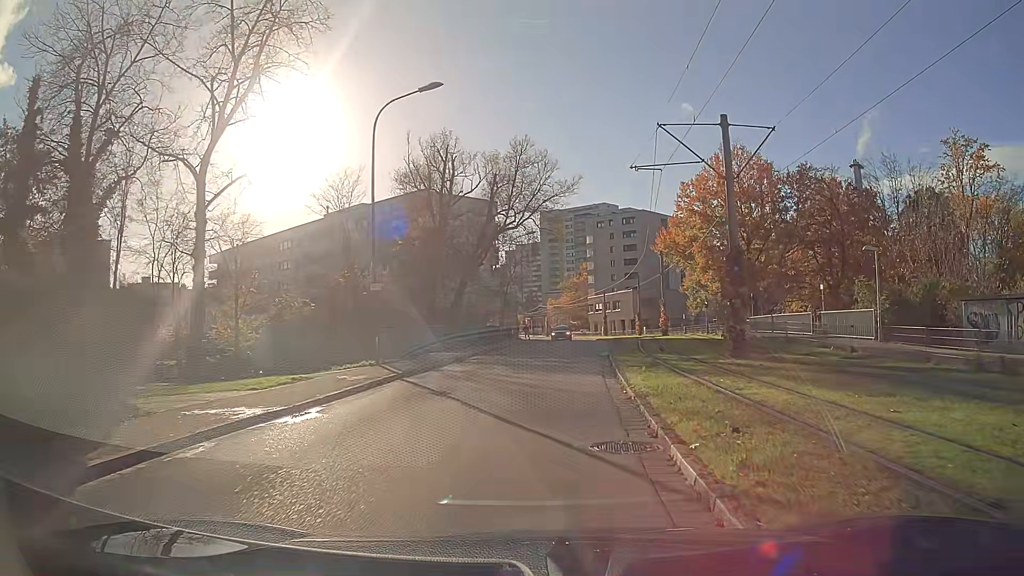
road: residential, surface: asphalt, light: Day
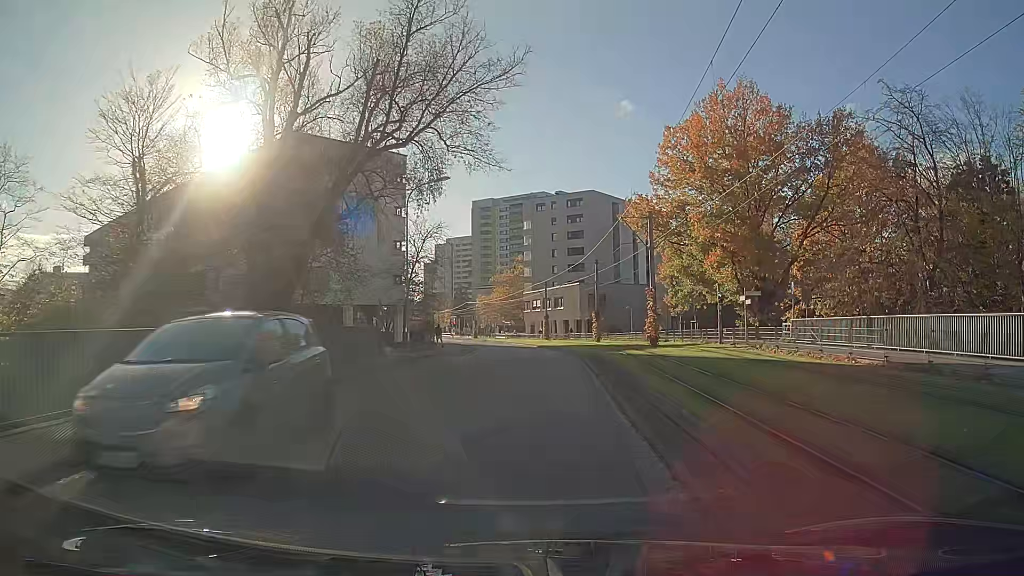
(+1.2, +21.5) m; +6°
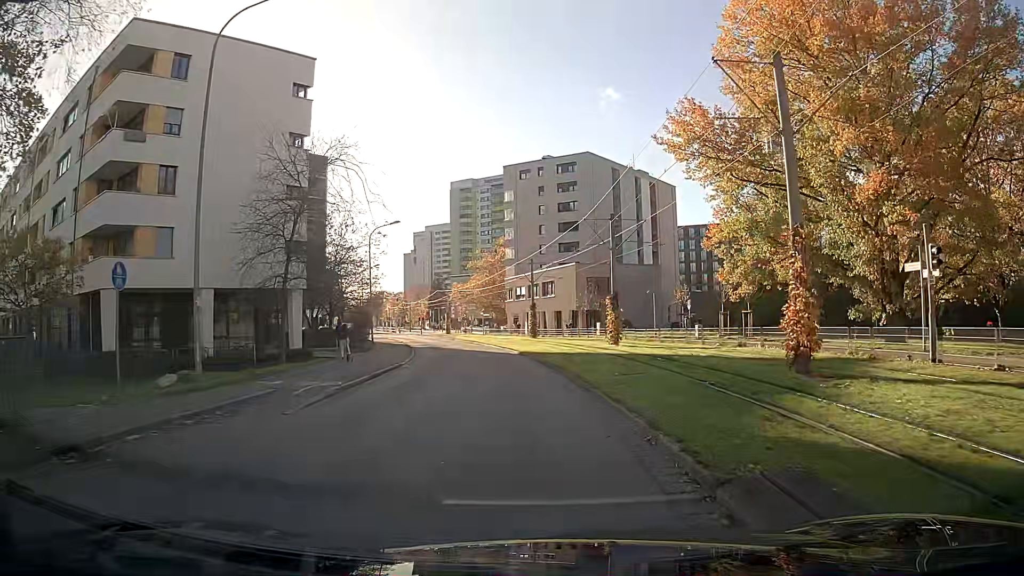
(+0.3, +21.6) m; +1°
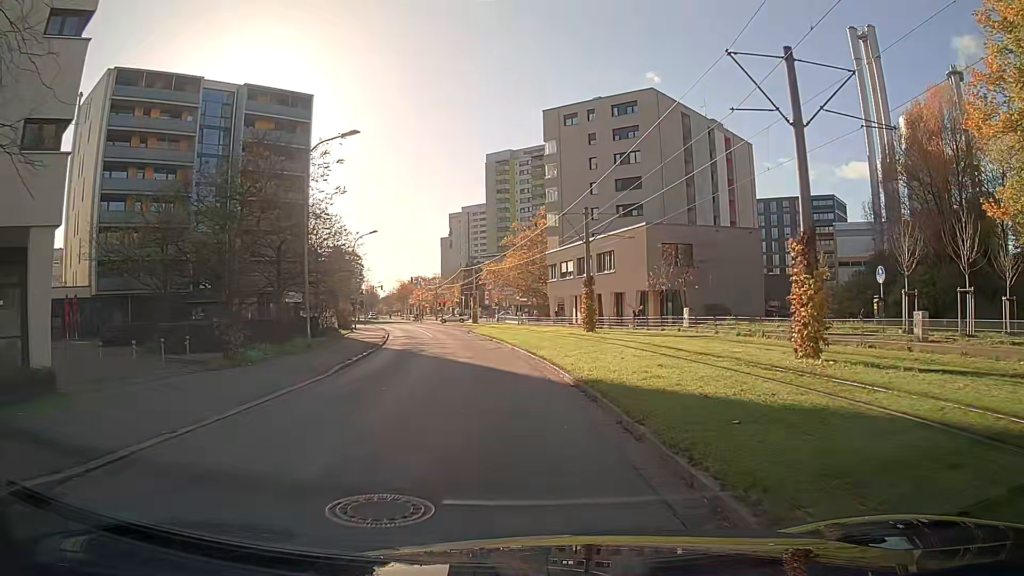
(-0.7, +22.2) m; -4°
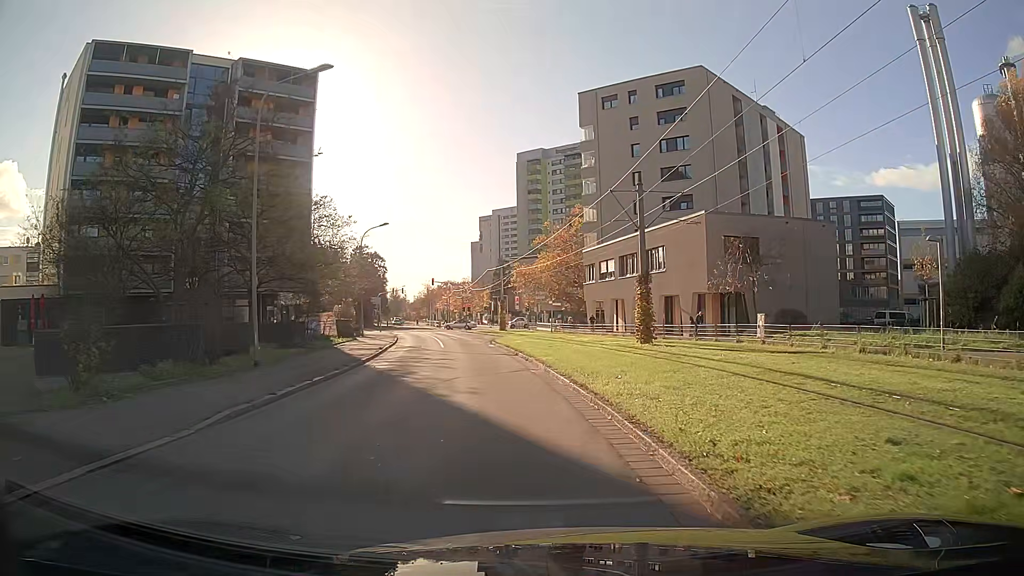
(-0.2, +8.7) m; -2°
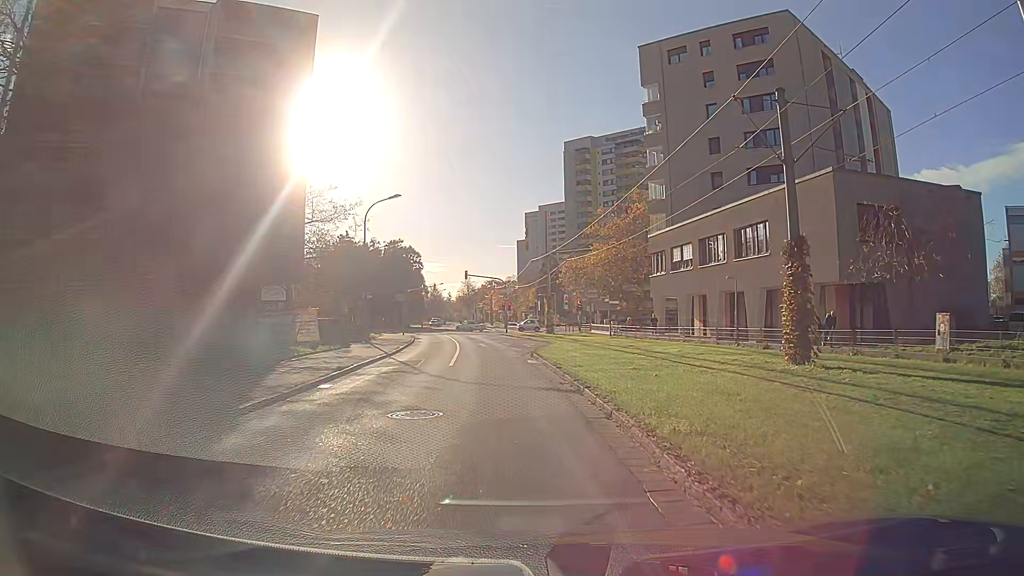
(-0.5, +13.1) m; -5°
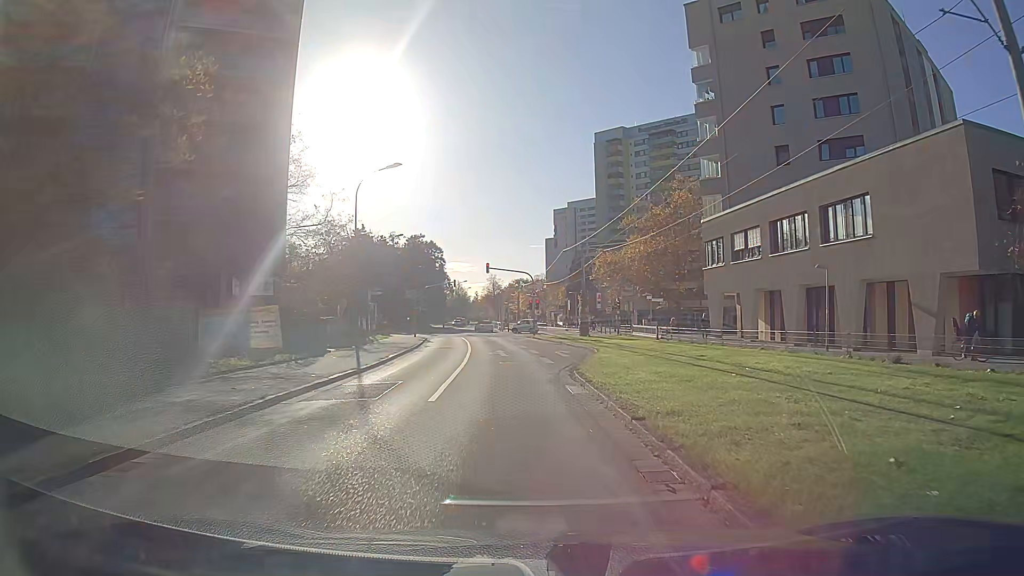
(-0.1, +8.7) m; -2°
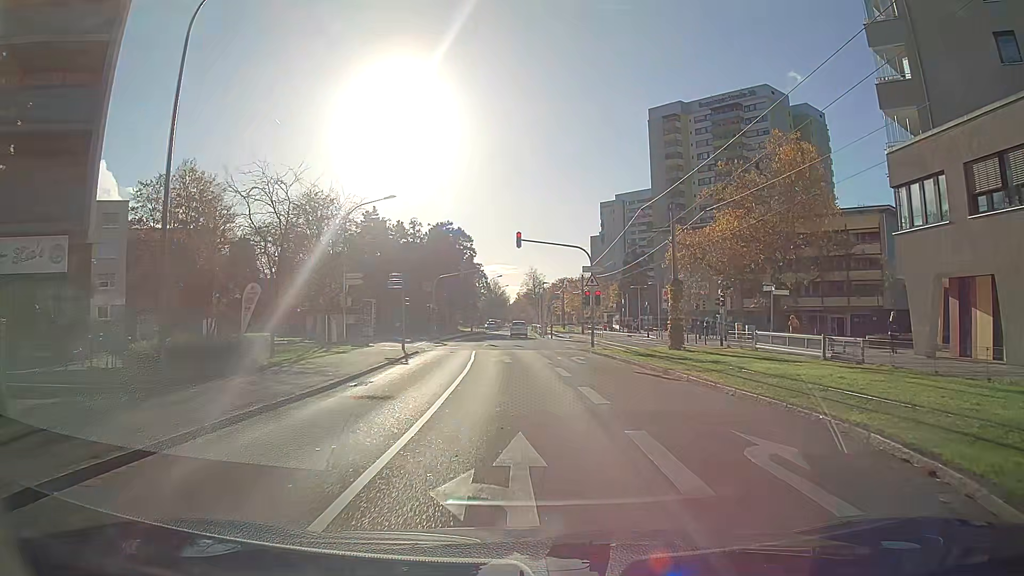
(-0.7, +21.4) m; -4°
(0, +10) (-1, +20) (-1, +30) (-1, +40) (-1, +50) (-1, +60) (-1, +70) (-1, +80) (-1, +90) (-1, +100) m
